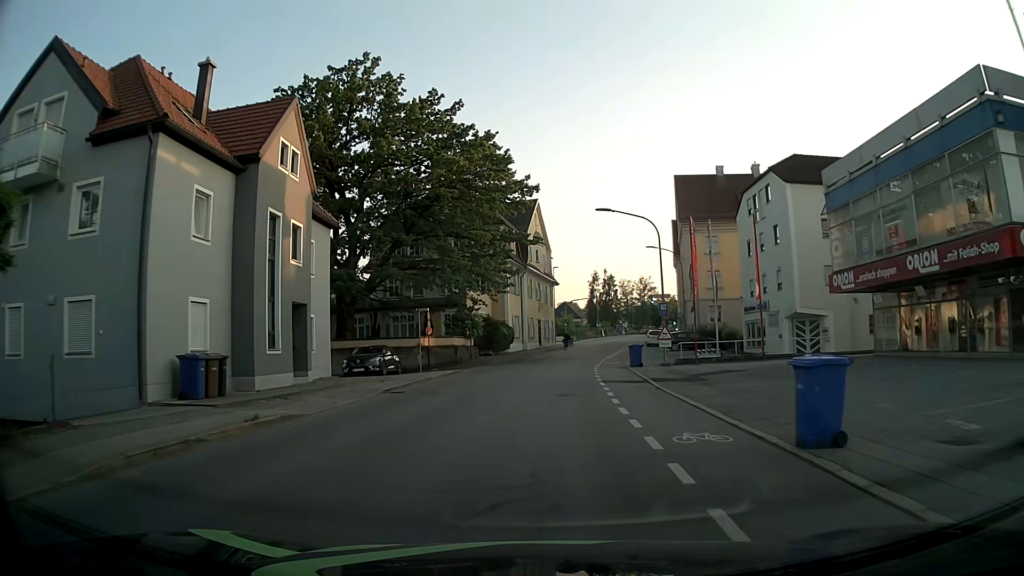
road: tertiary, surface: asphalt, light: Day
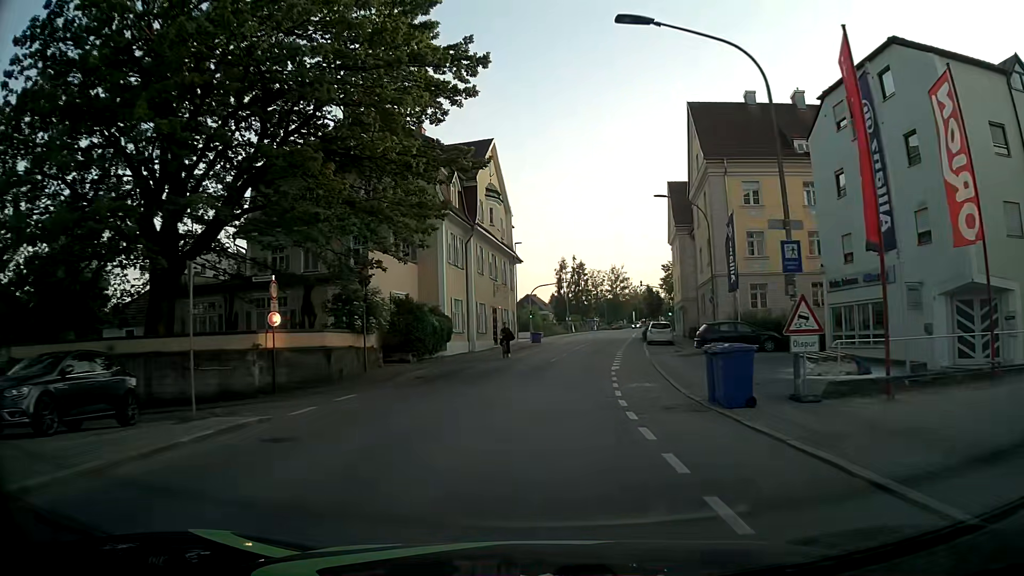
(+0.5, +20.0) m; +4°
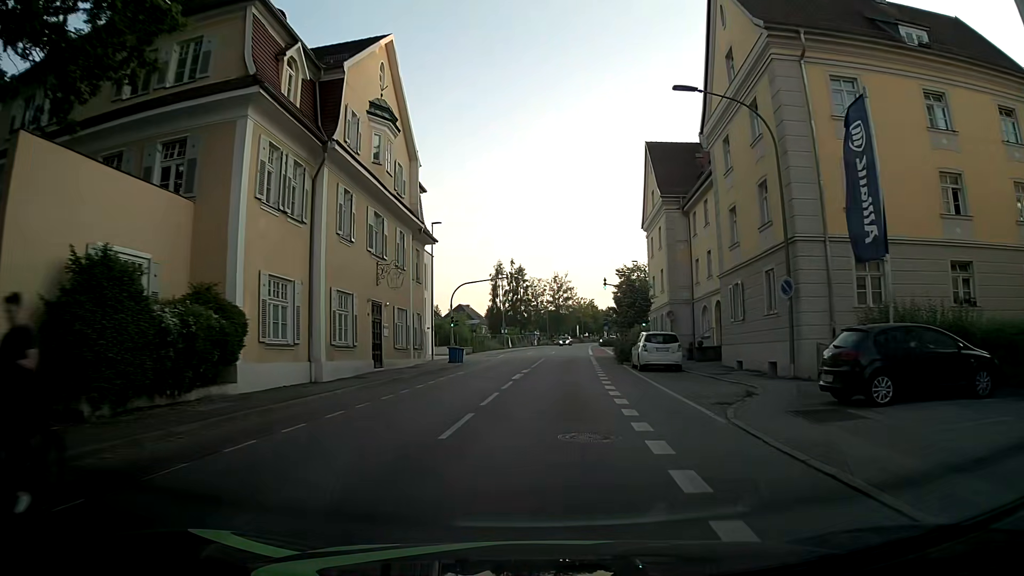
(+0.7, +19.7) m; +4°
(0, +10) (+1, +20) (+2, +30) (+2, +40) (+3, +50) (+4, +60) (+5, +70) (+6, +80) (+7, +90) (+8, +100) m
